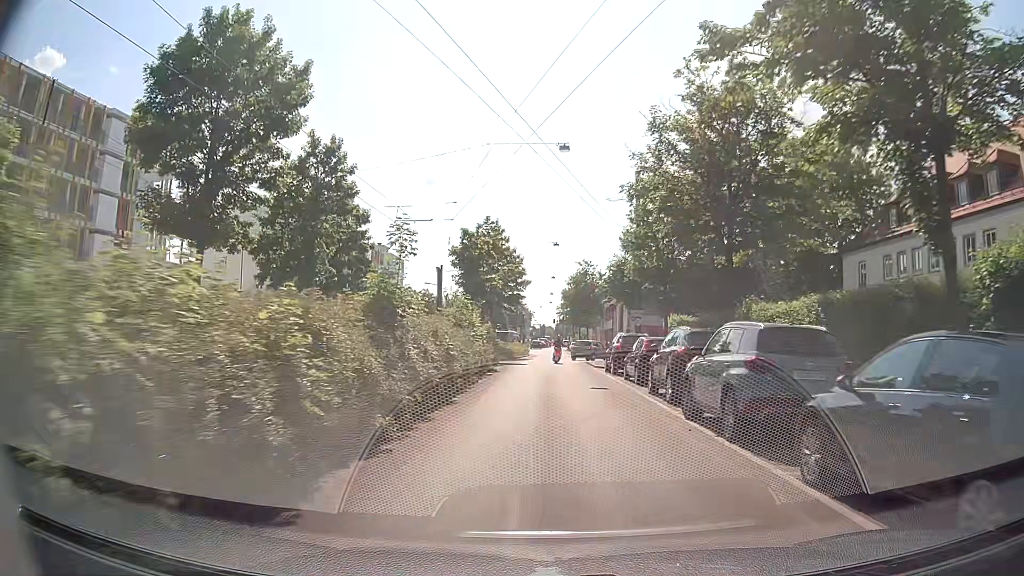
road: tertiary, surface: asphalt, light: Day
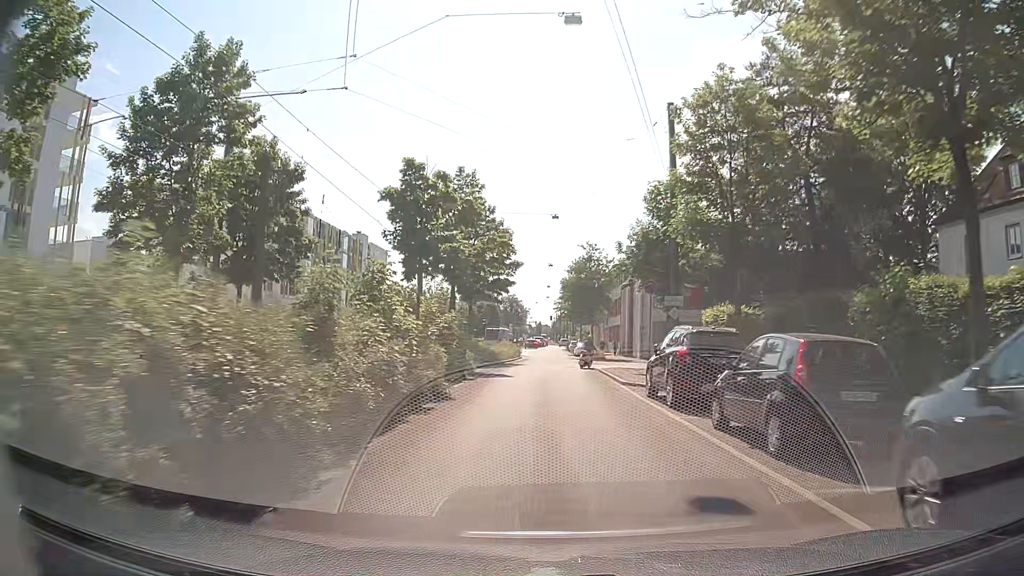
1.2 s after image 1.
(-0.1, +12.8) m; 0°
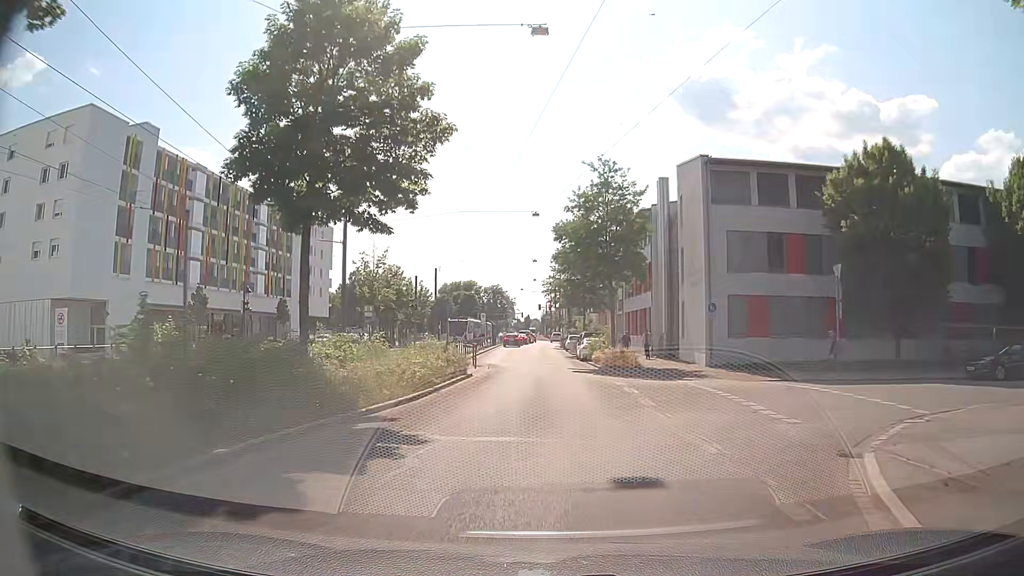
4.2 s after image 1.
(+0.4, +28.4) m; +1°
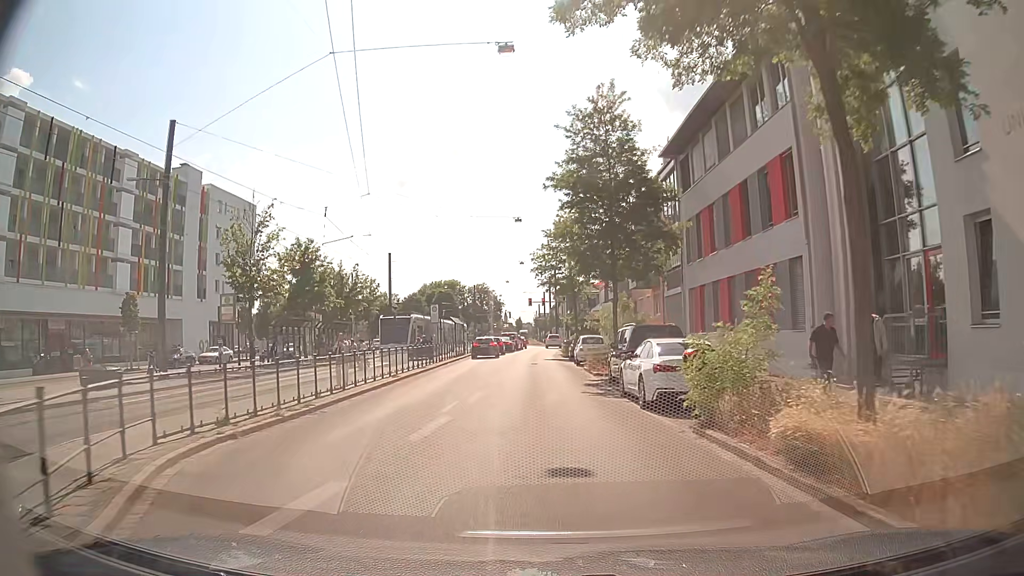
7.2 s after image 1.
(-0.1, +28.1) m; 0°
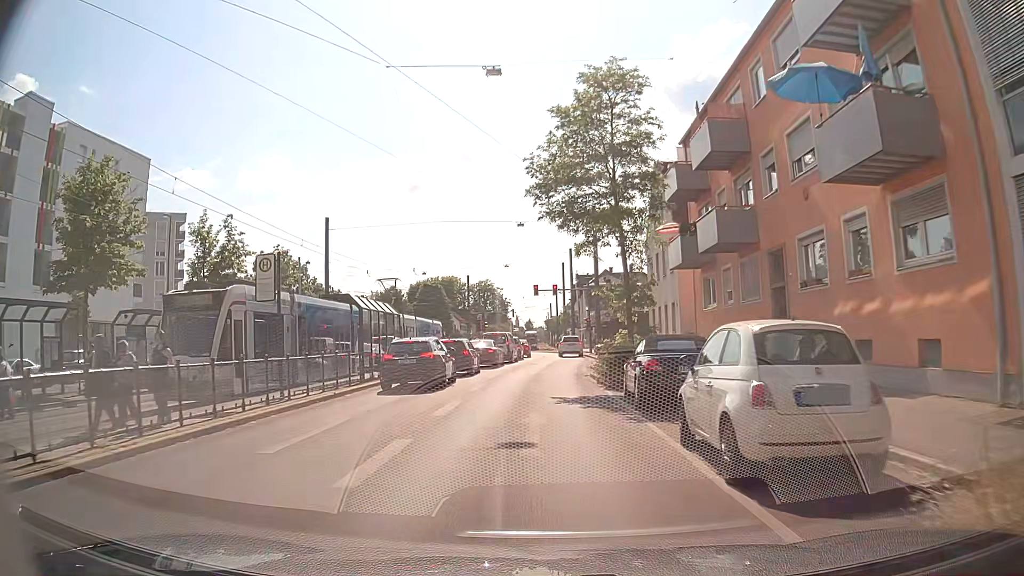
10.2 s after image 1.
(-0.1, +27.4) m; -1°
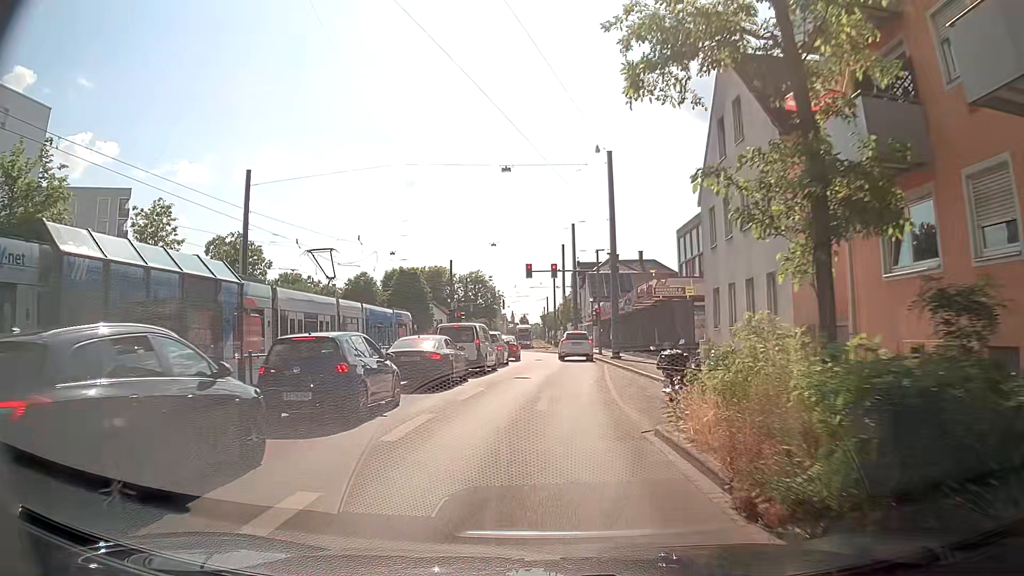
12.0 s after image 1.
(-0.1, +15.2) m; 0°
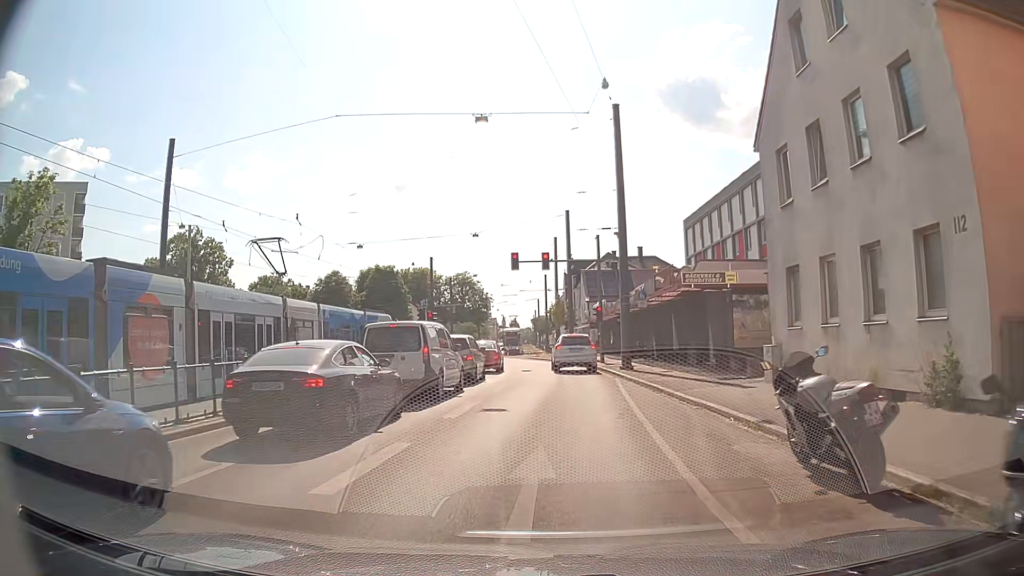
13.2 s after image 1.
(0.0, +8.5) m; +2°
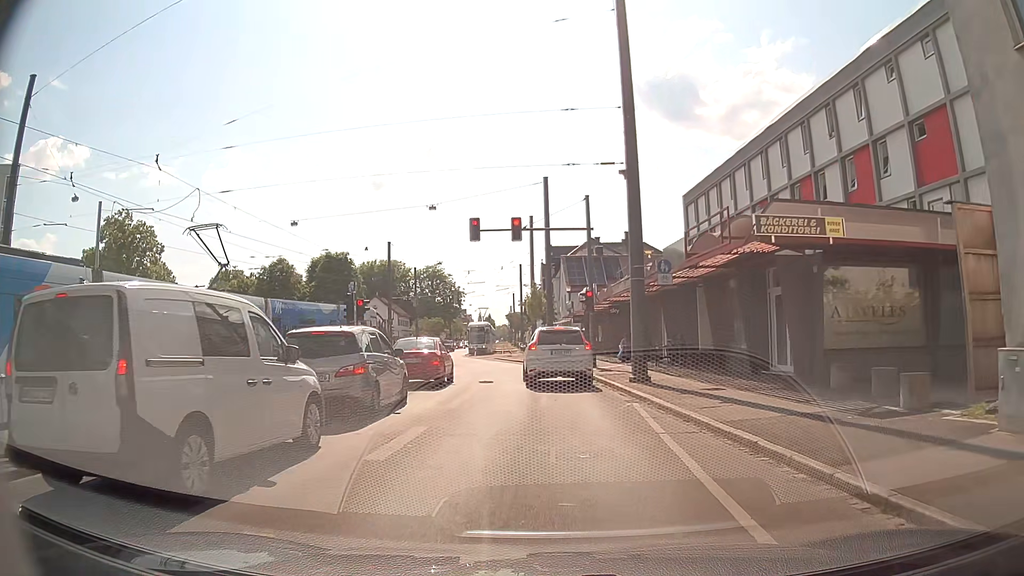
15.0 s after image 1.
(-0.1, +10.3) m; +1°
